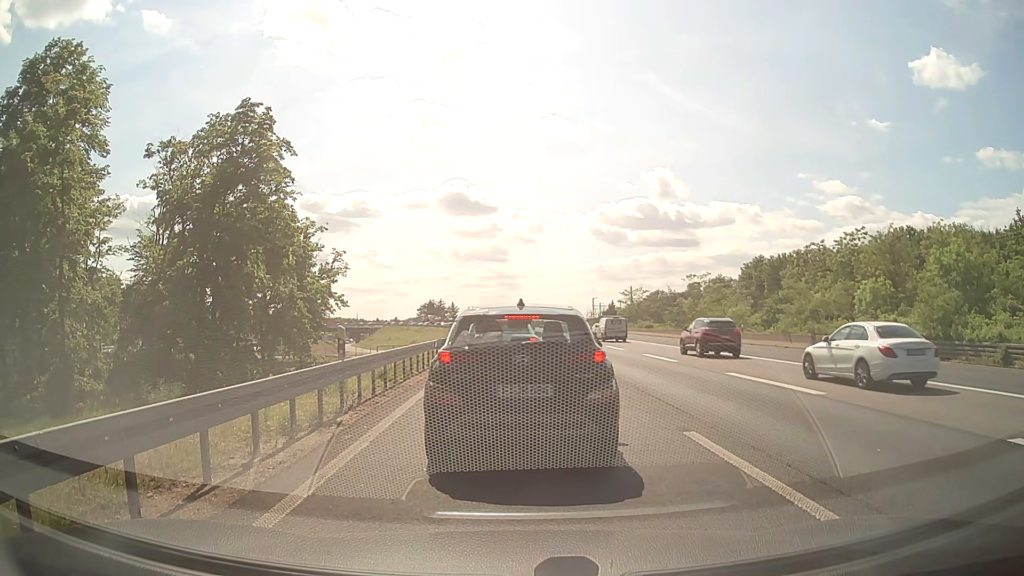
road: motorway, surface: asphalt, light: Day
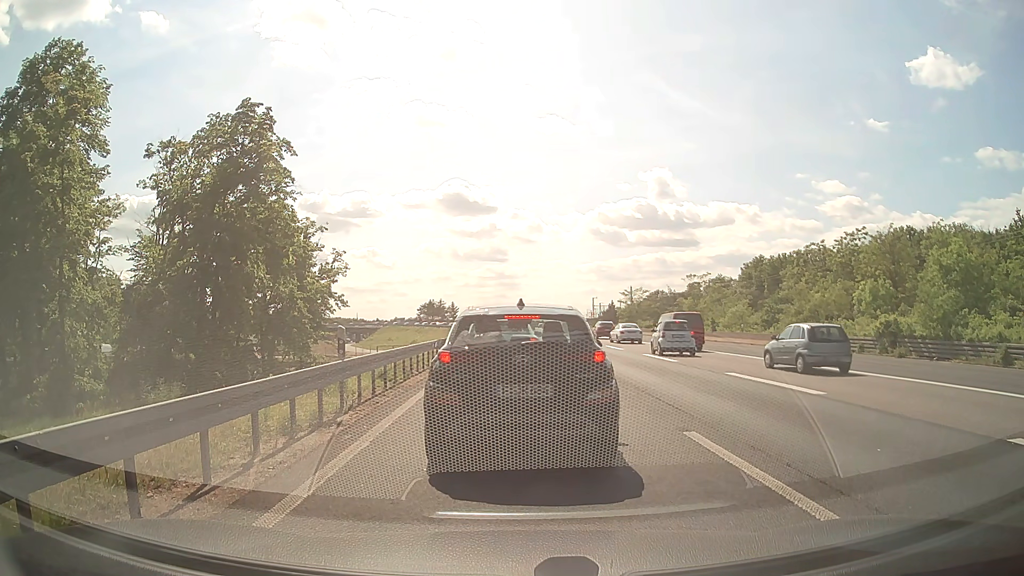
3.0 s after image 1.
(0.0, 0.0) m; 0°
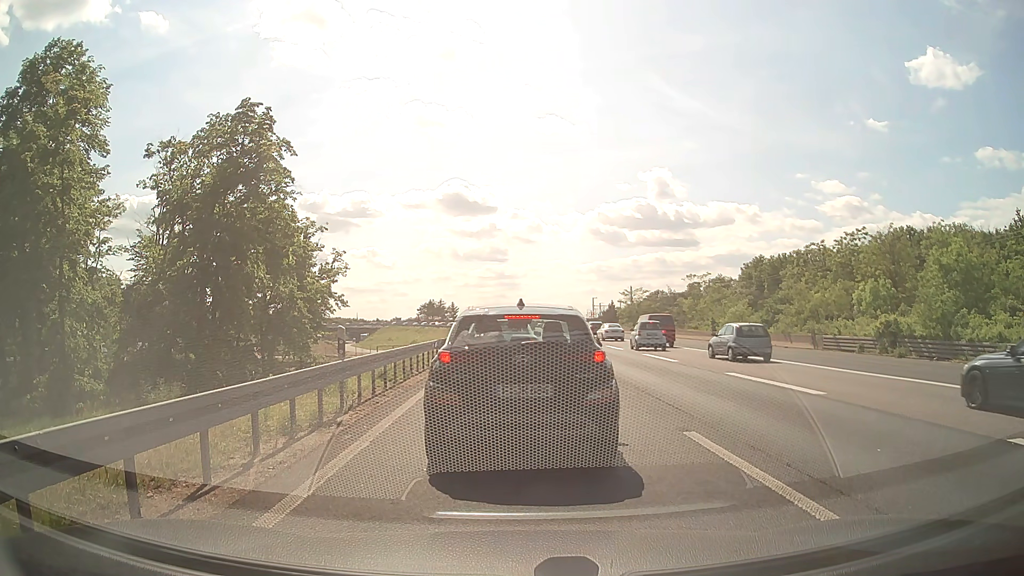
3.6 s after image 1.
(0.0, 0.0) m; 0°
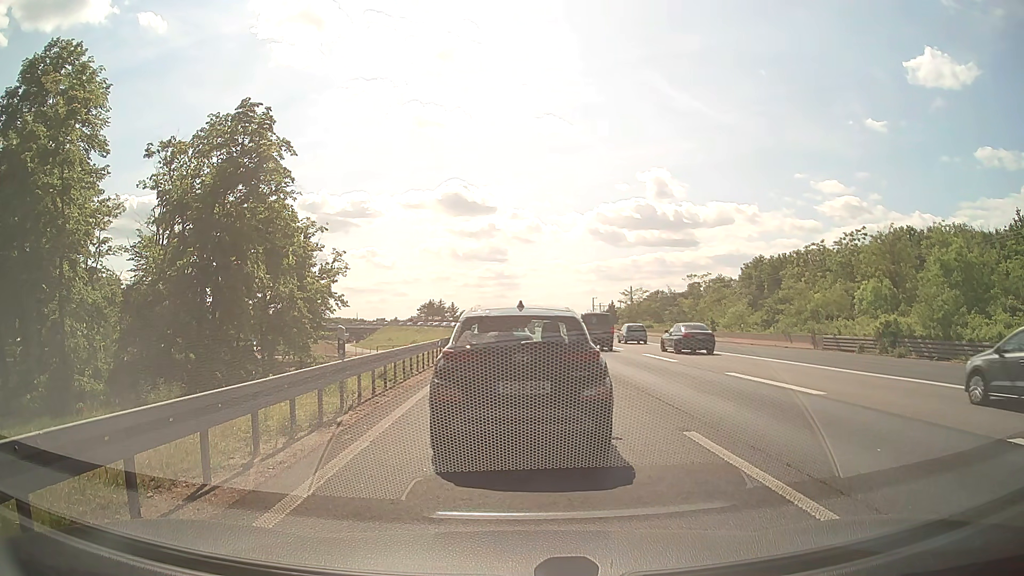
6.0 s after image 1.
(0.0, 0.0) m; 0°
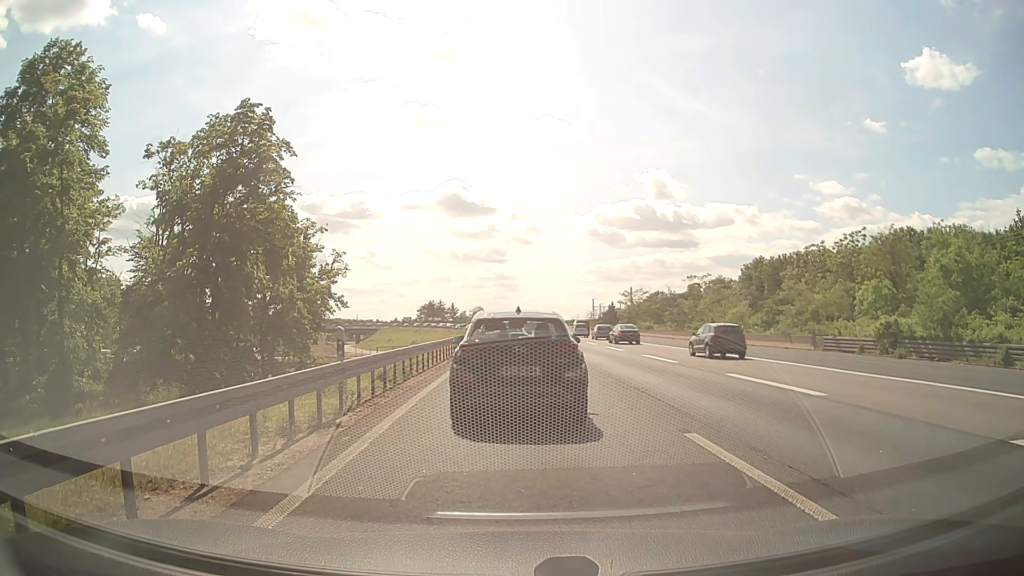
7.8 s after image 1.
(0.0, 0.0) m; 0°
